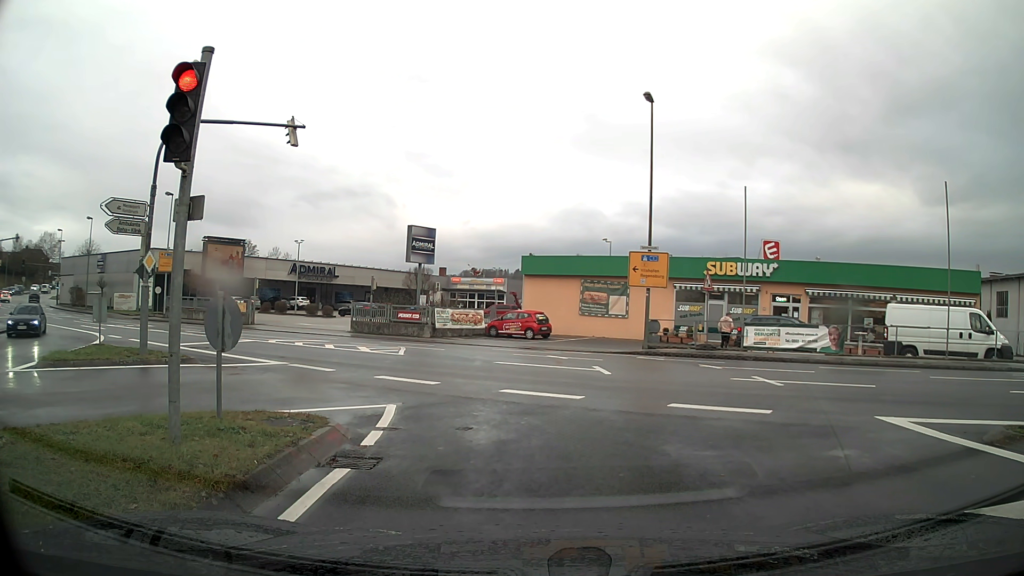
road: tertiary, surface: asphalt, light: Day
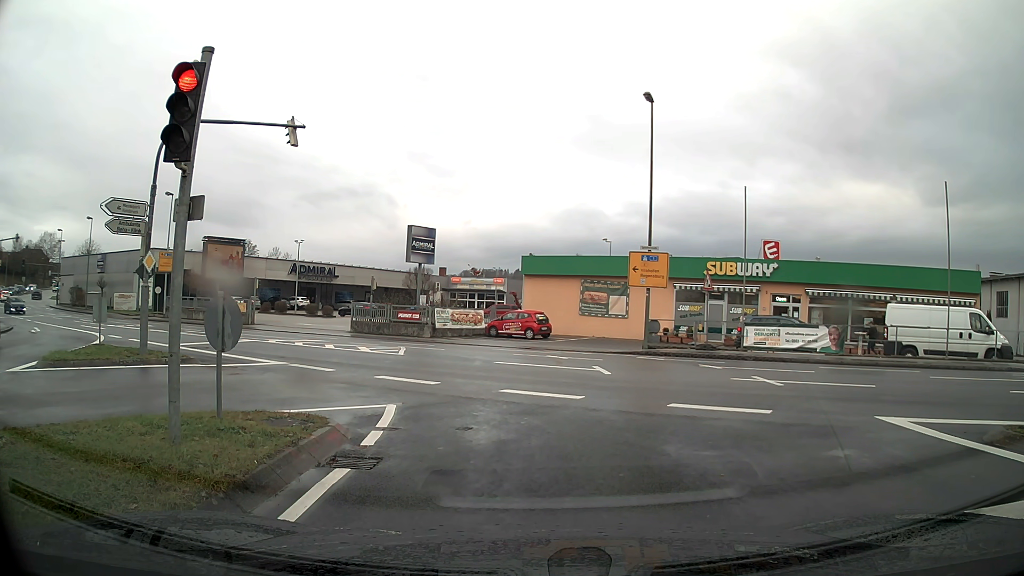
(0.0, 0.0) m; 0°
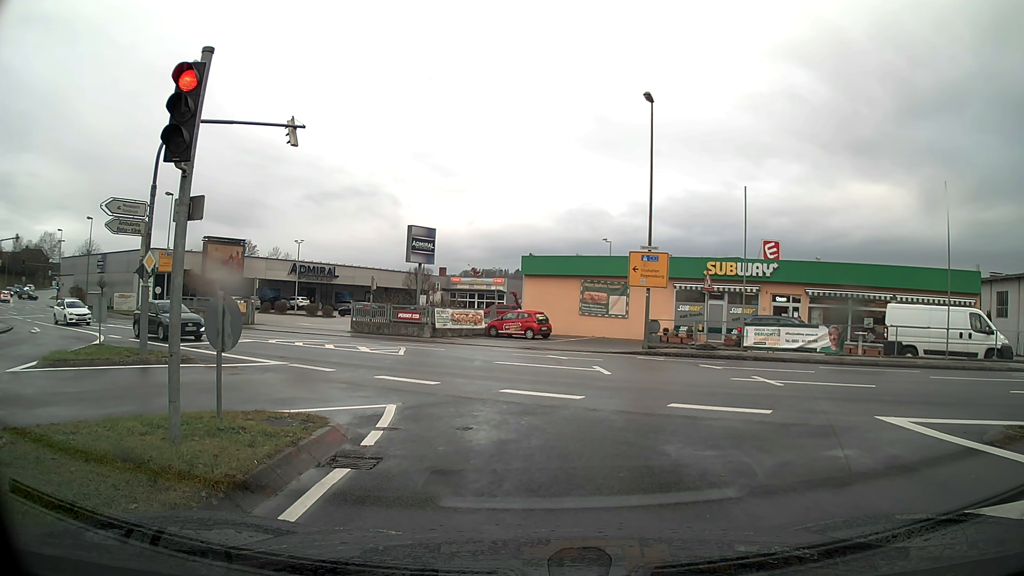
(0.0, 0.0) m; 0°
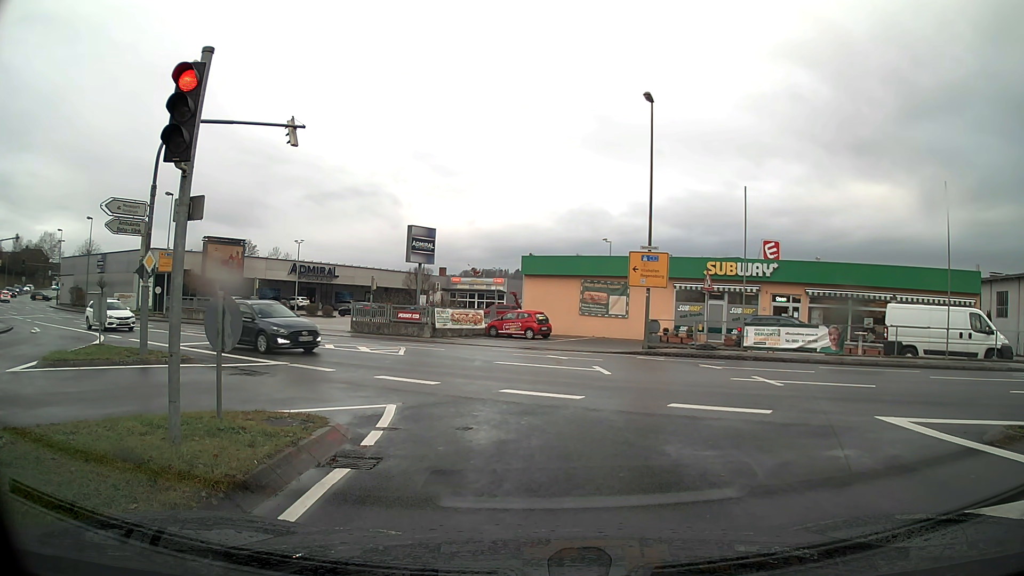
(0.0, 0.0) m; 0°
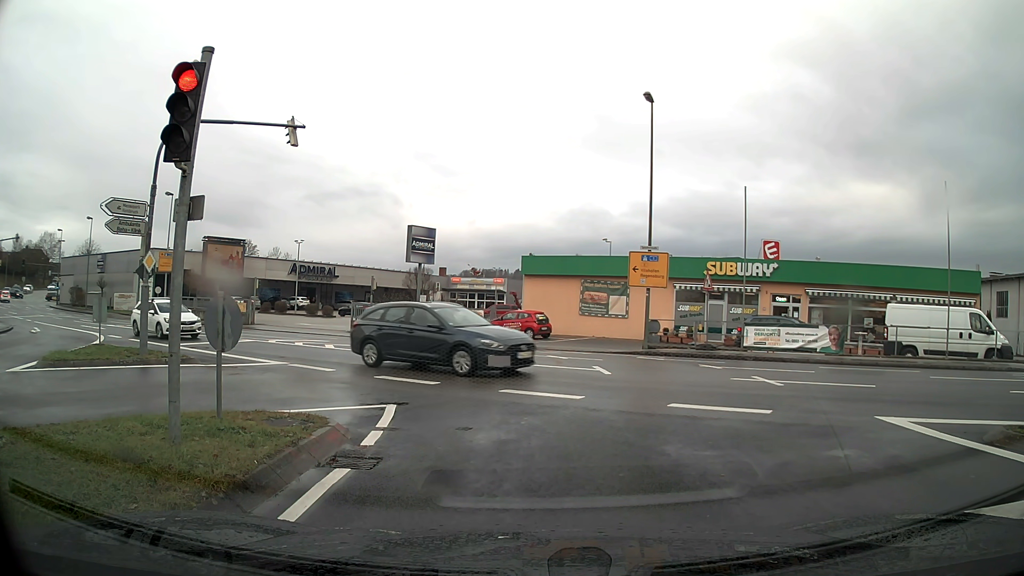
(0.0, 0.0) m; 0°
